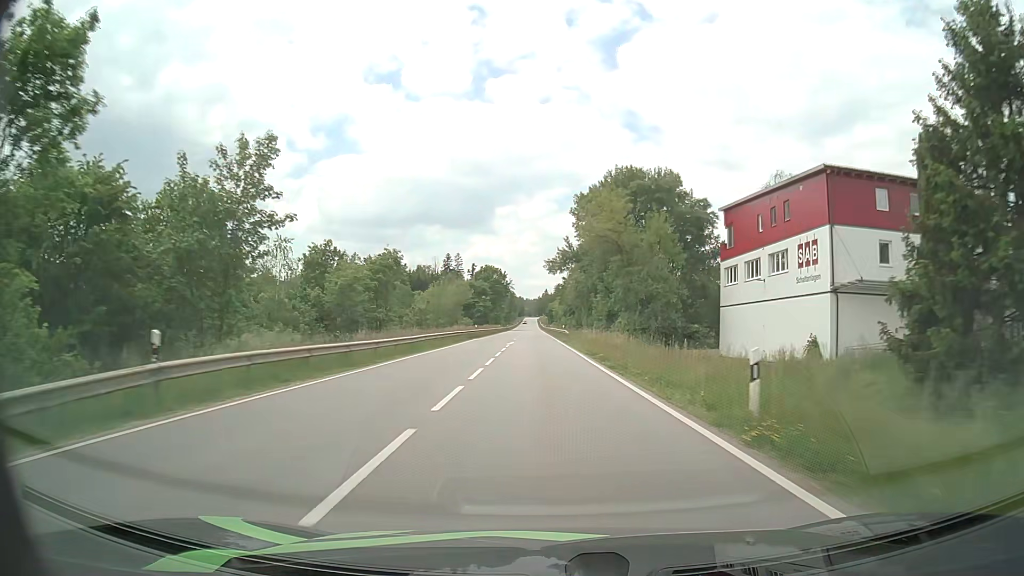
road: secondary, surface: asphalt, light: Day
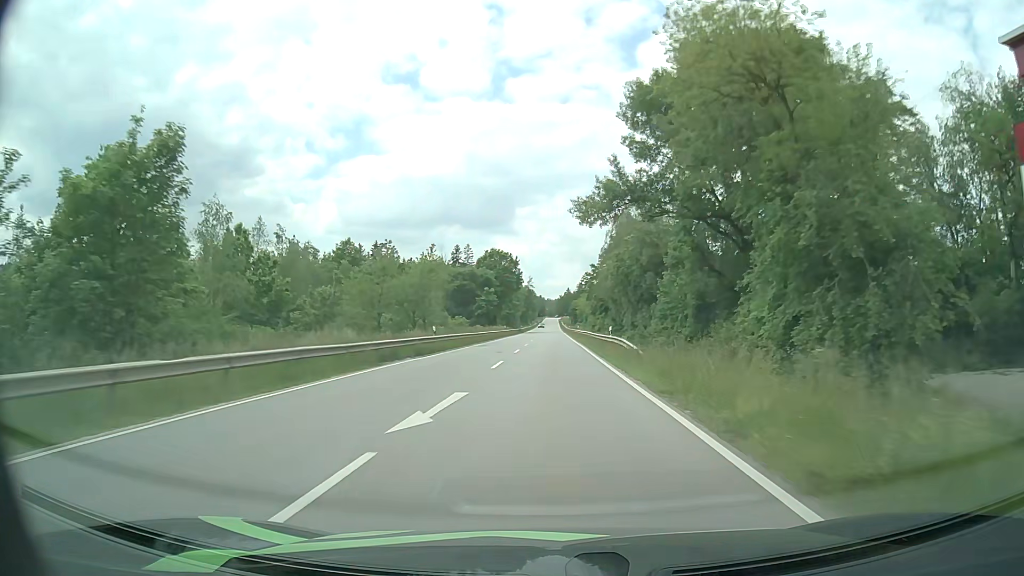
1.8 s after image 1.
(-0.4, +37.6) m; -2°
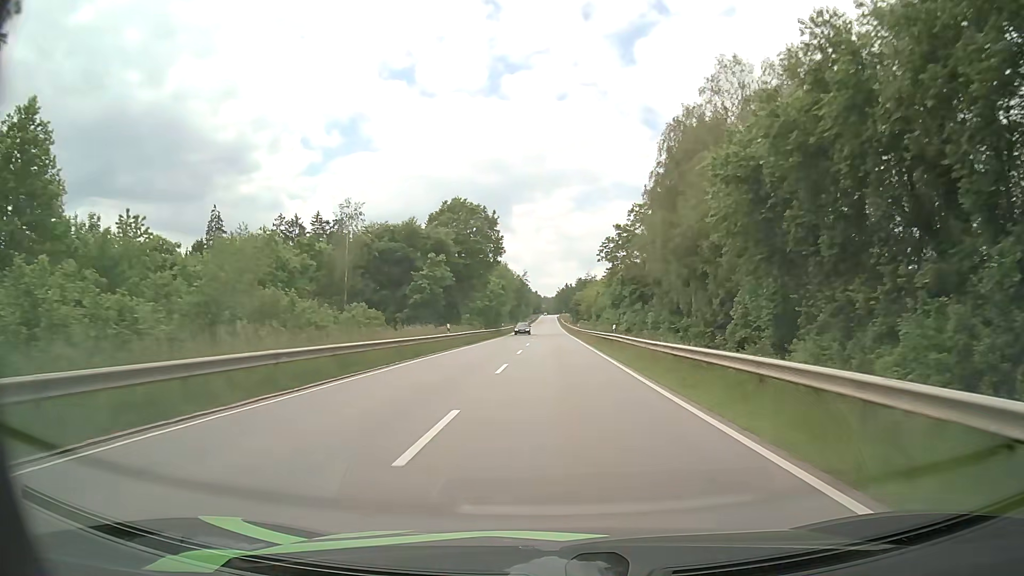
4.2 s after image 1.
(+0.1, +50.5) m; 0°
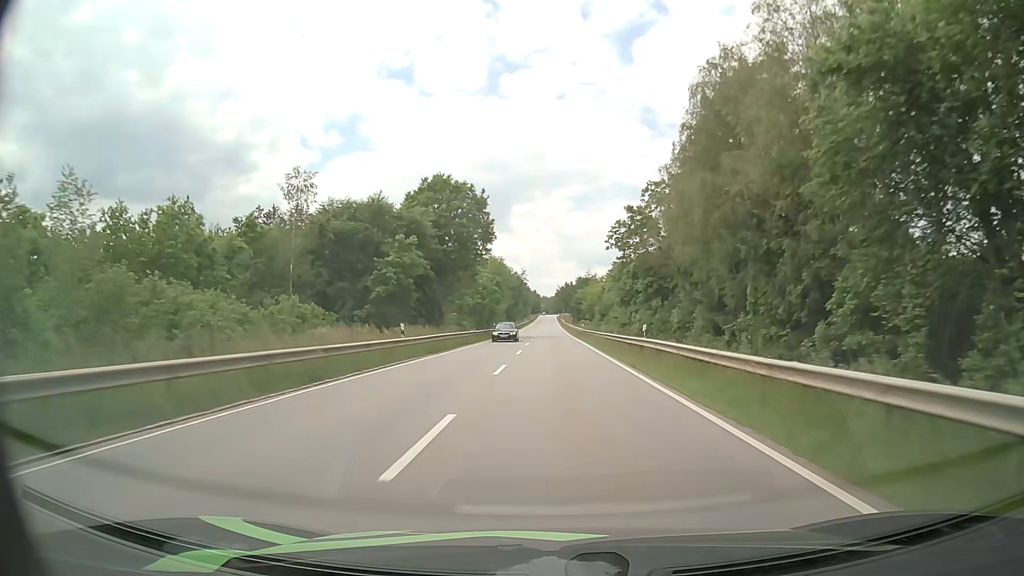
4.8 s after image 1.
(0.0, +12.7) m; 0°
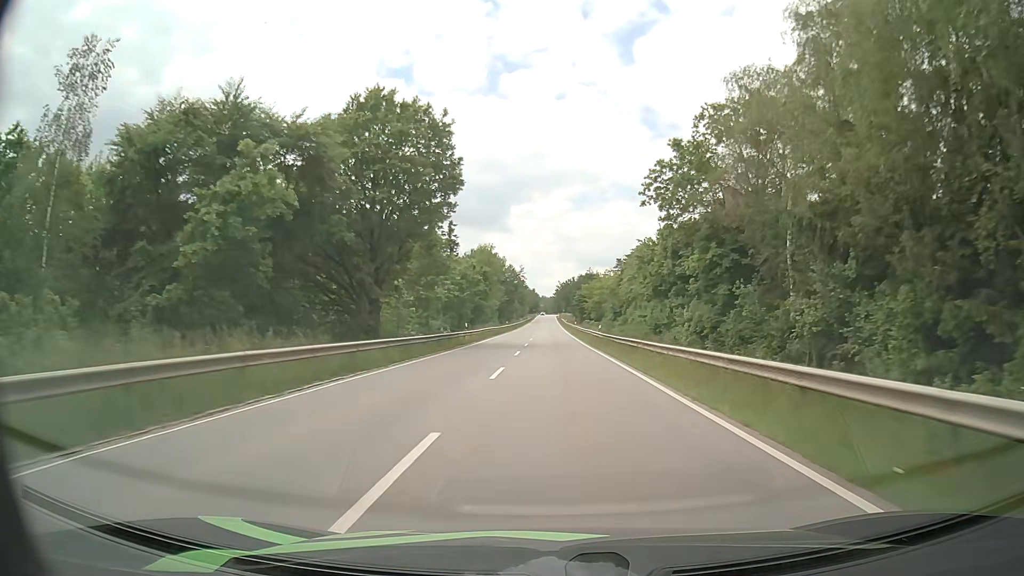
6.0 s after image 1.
(0.0, +25.4) m; 0°
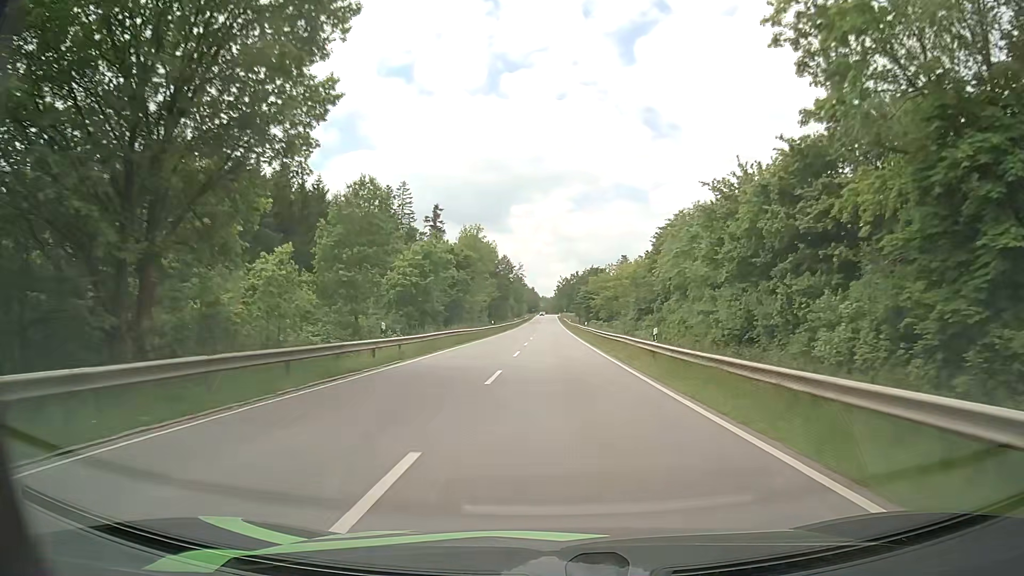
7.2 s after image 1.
(0.0, +25.5) m; 0°
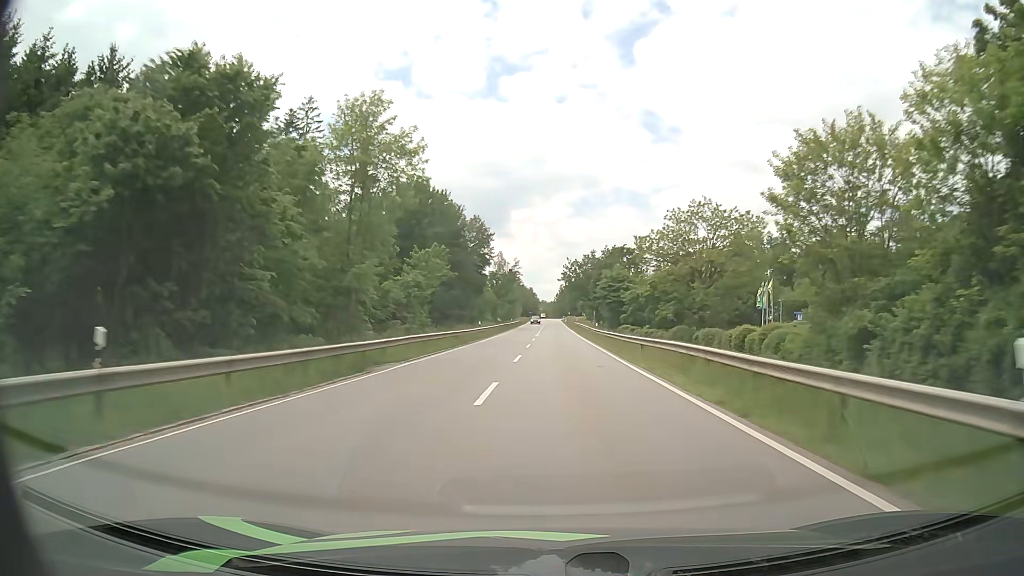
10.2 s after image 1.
(-0.2, +63.9) m; 0°
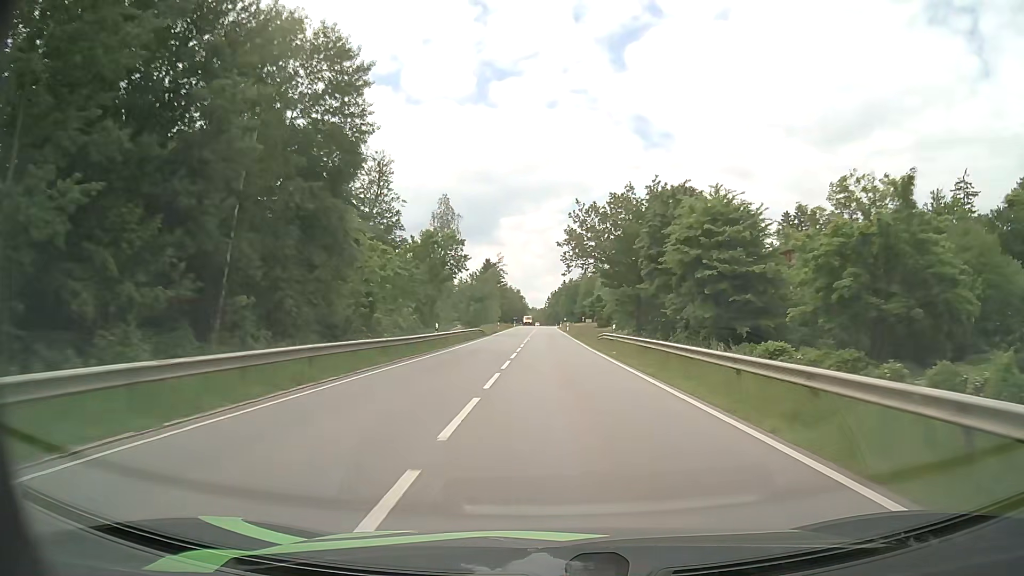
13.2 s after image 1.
(+0.1, +63.4) m; +1°
(0, +10) (0, +20) (0, +30) (0, +40) (0, +50) (0, +60) (0, +70) (-1, +80) (-1, +90) (-1, +100) m
